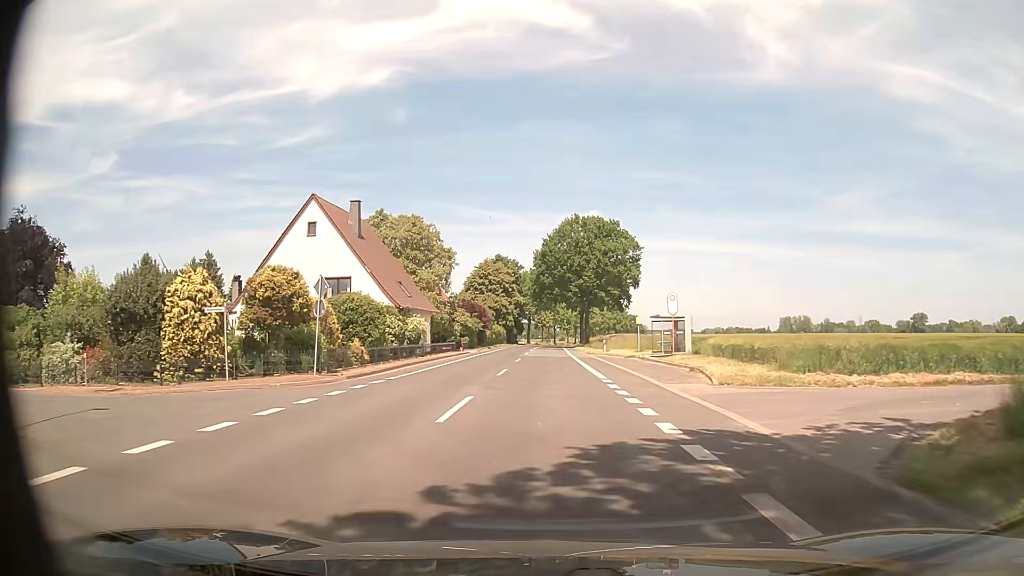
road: tertiary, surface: asphalt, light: Day
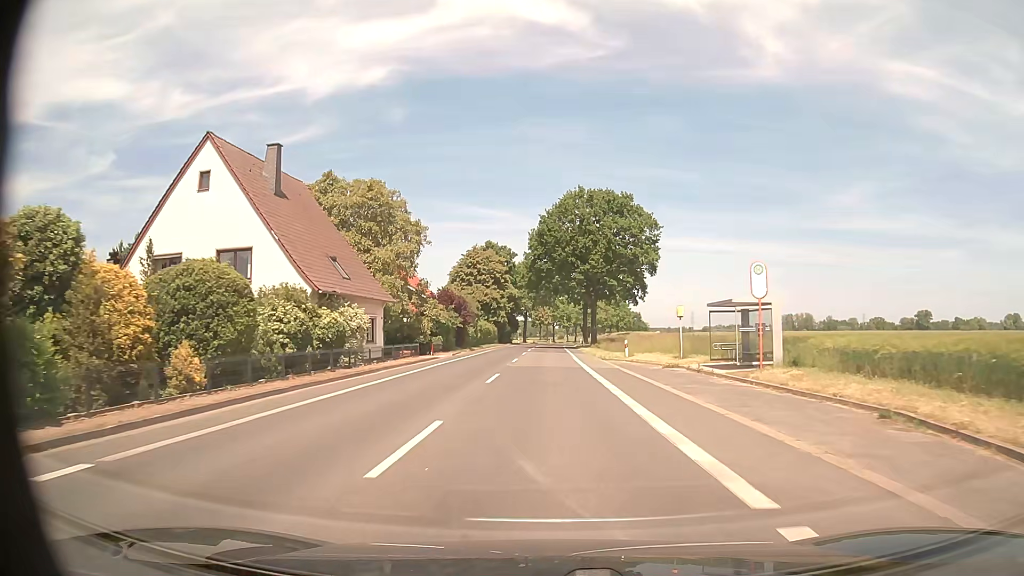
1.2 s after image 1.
(+0.2, +15.9) m; +1°
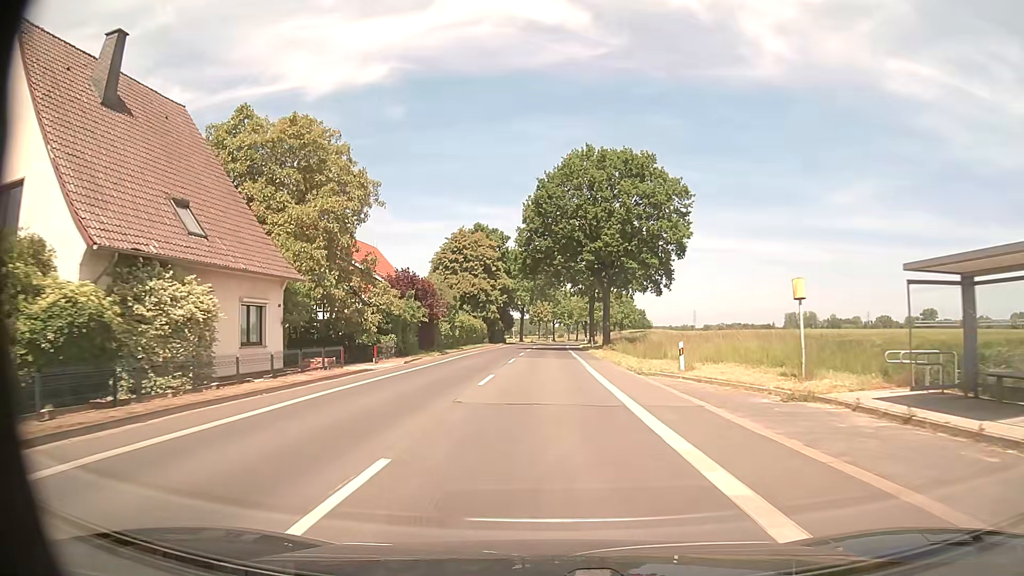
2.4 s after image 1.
(0.0, +15.9) m; 0°
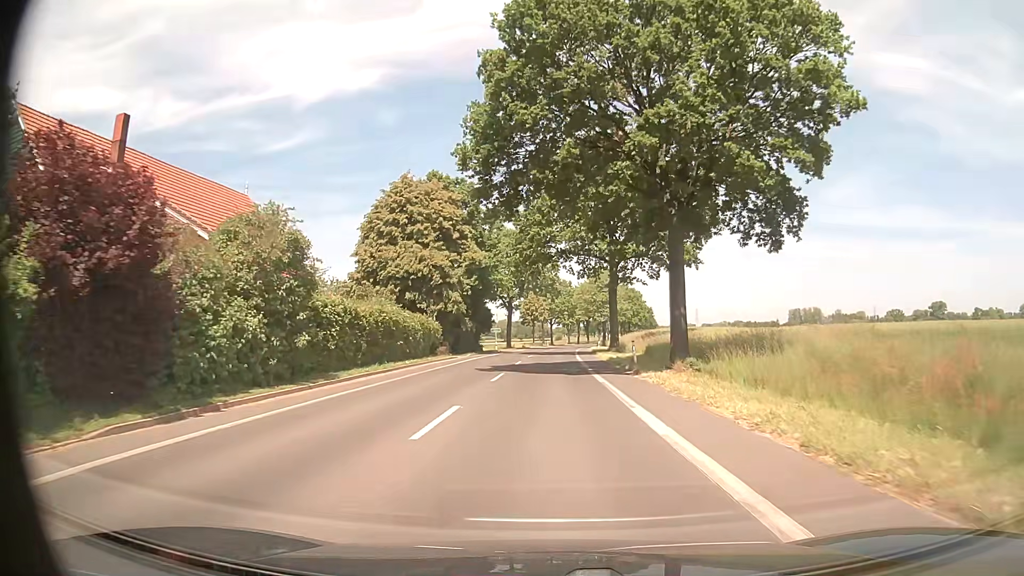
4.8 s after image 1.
(0.0, +31.9) m; 0°
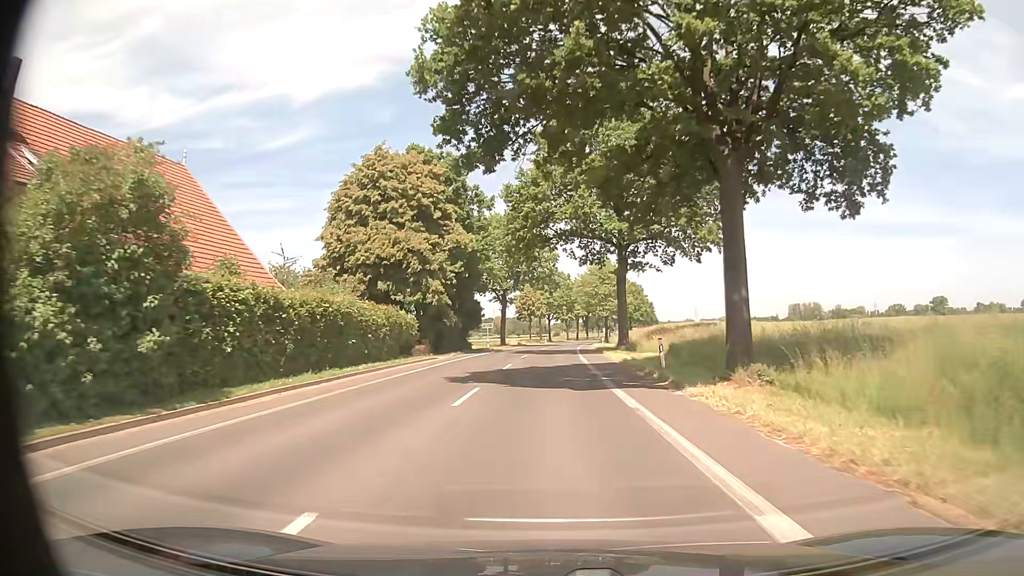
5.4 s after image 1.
(0.0, +8.0) m; 0°
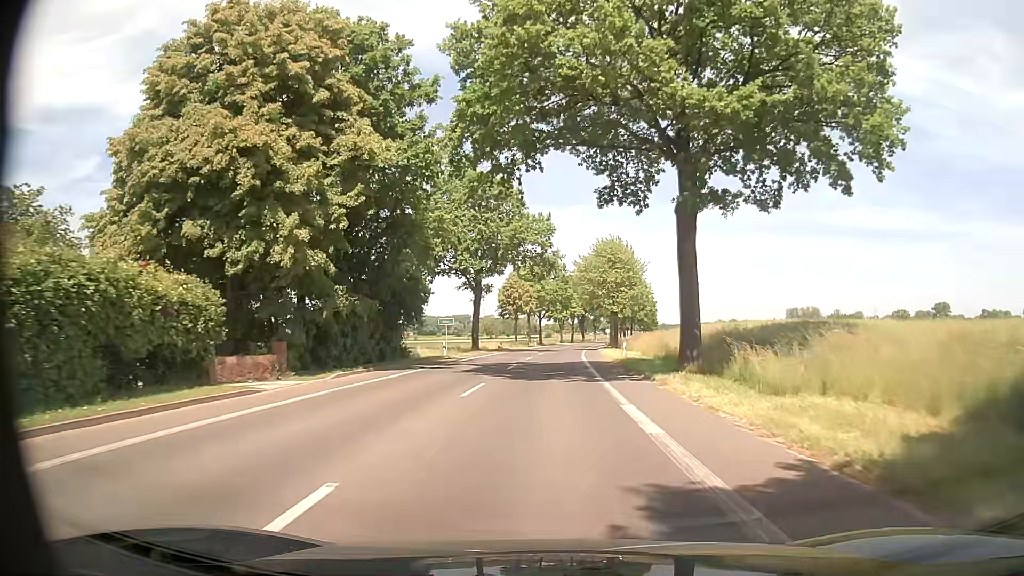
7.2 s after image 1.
(+0.1, +23.9) m; +1°
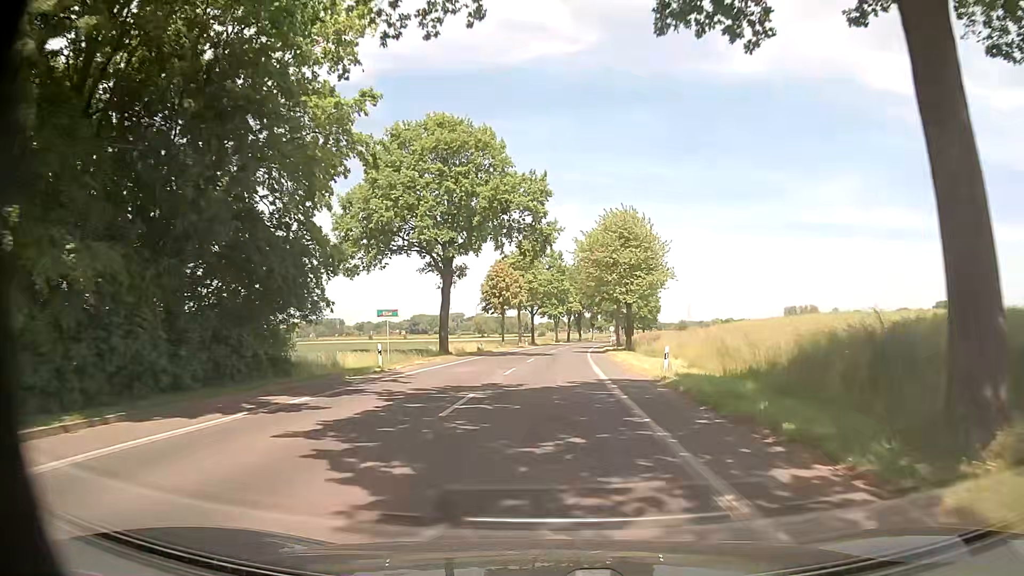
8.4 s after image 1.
(0.0, +15.9) m; 0°
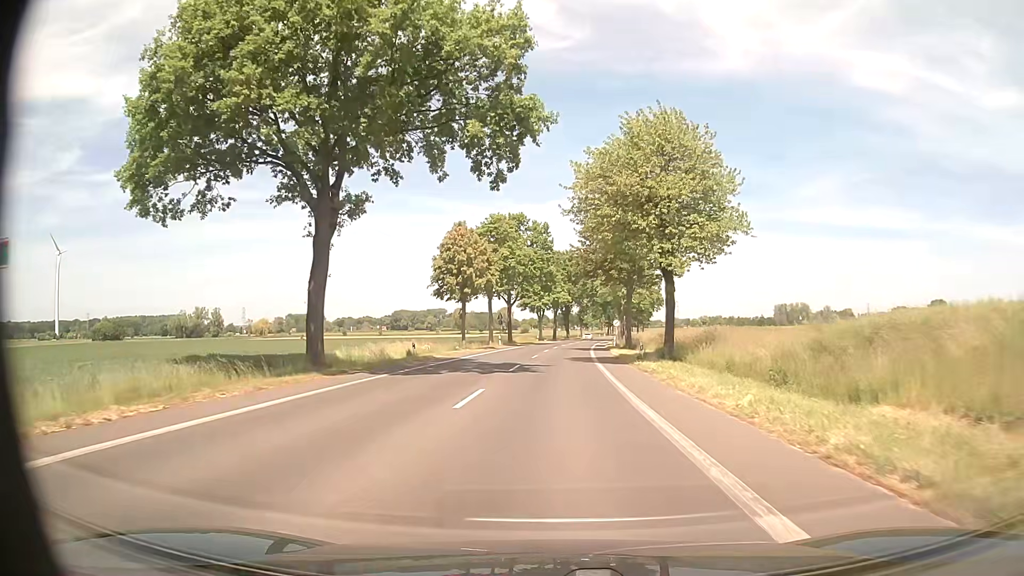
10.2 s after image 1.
(+0.2, +23.9) m; +1°
(0, +10) (0, +20) (+1, +30) (+1, +40) (+2, +50) (+2, +60) (+3, +70) (+4, +80) (+5, +90) (+6, +100) m
